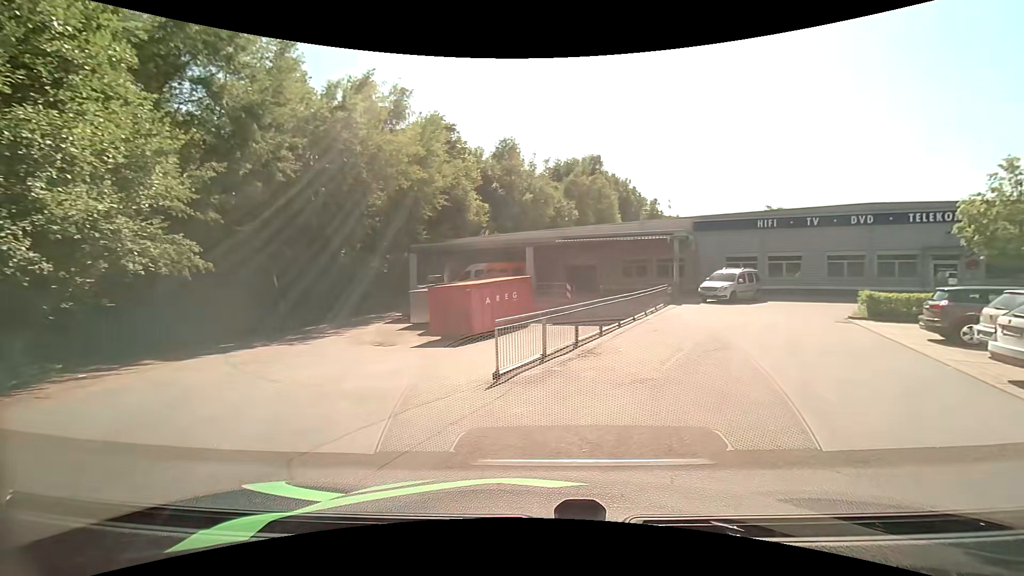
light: Day
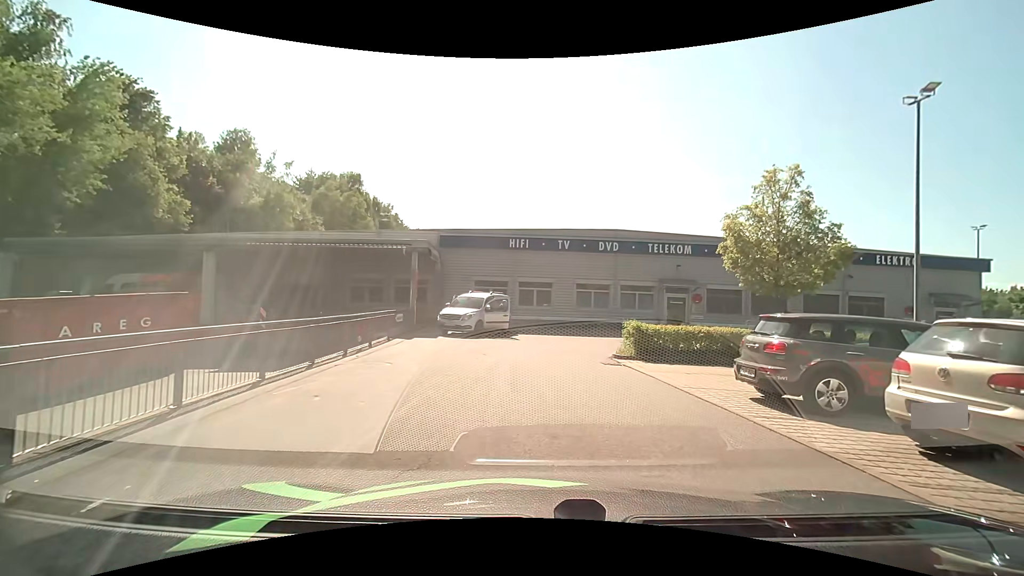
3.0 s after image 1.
(+2.3, +8.3) m; +24°
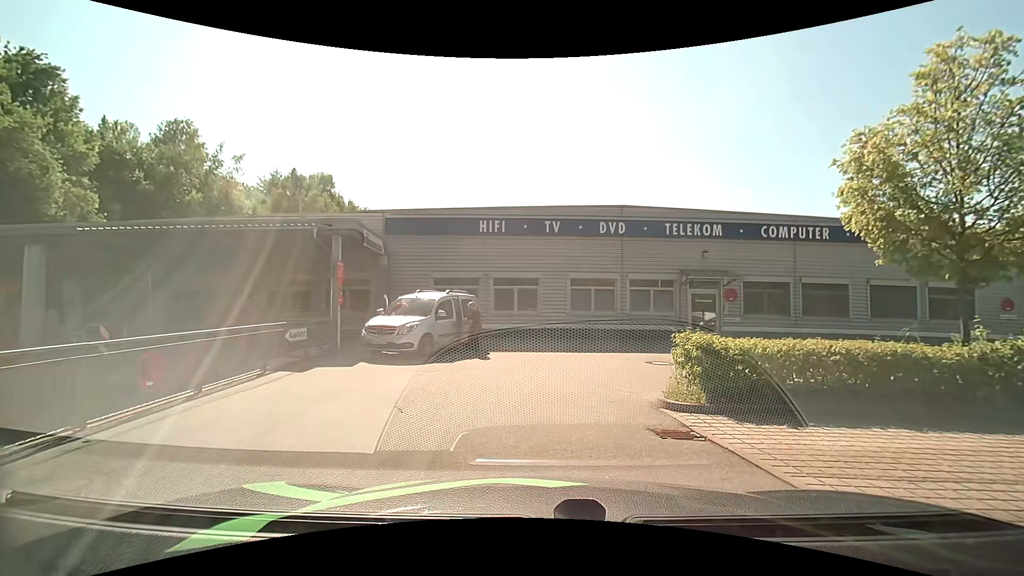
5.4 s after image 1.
(+0.3, +7.3) m; +2°
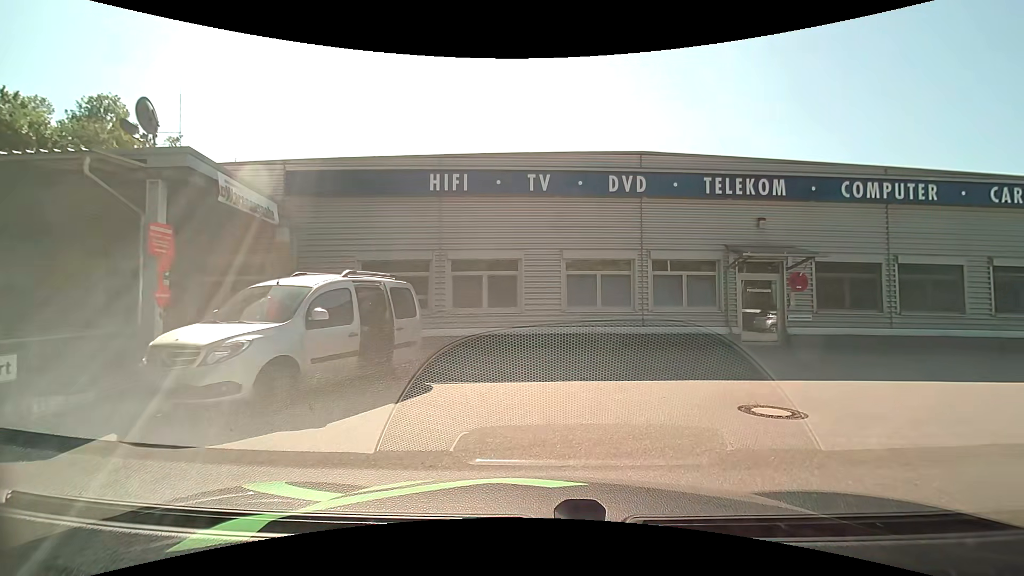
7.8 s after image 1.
(+0.1, +6.9) m; +2°
